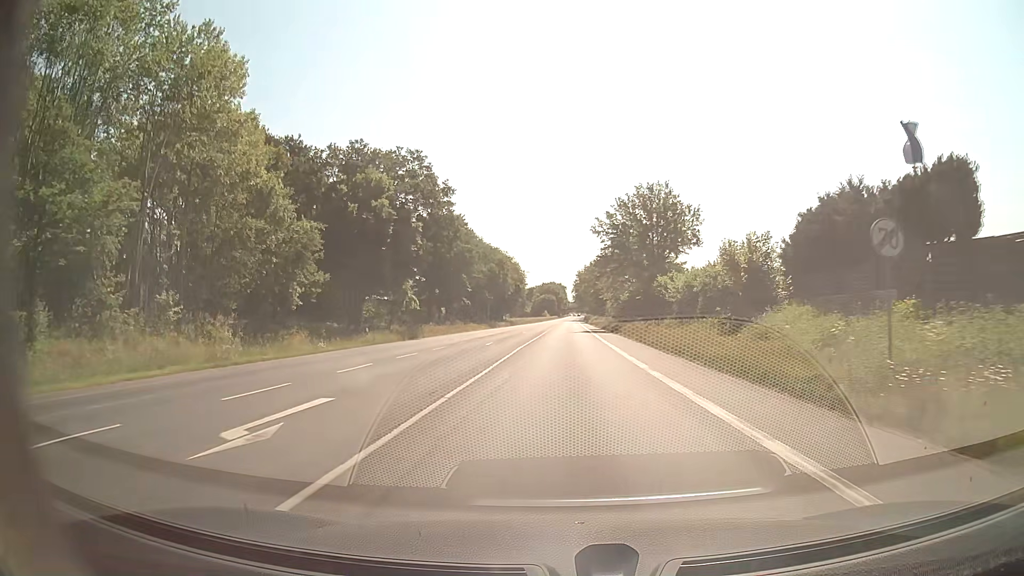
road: secondary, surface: asphalt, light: Day
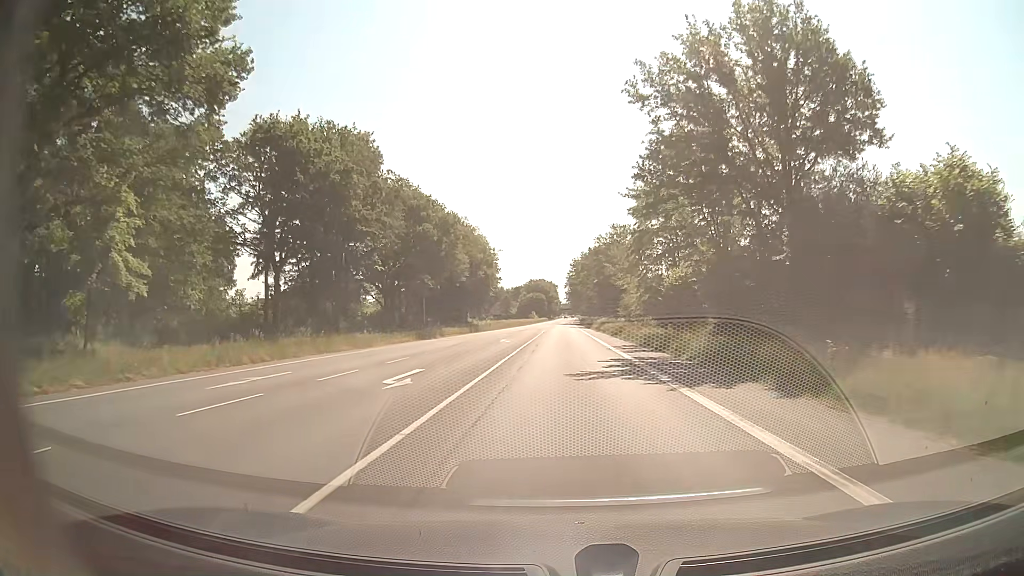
(+0.5, +44.0) m; +1°
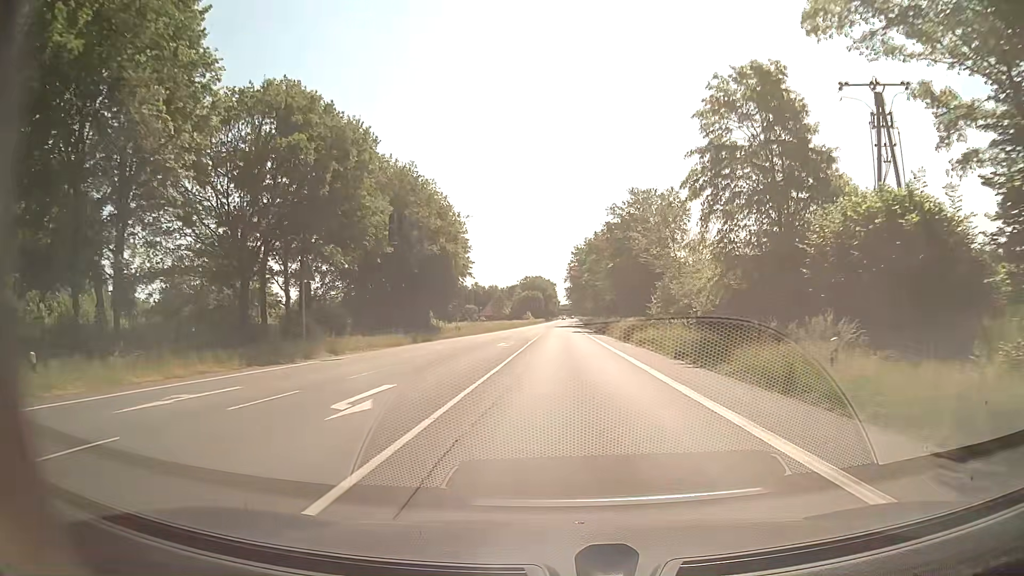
(0.0, +28.9) m; 0°
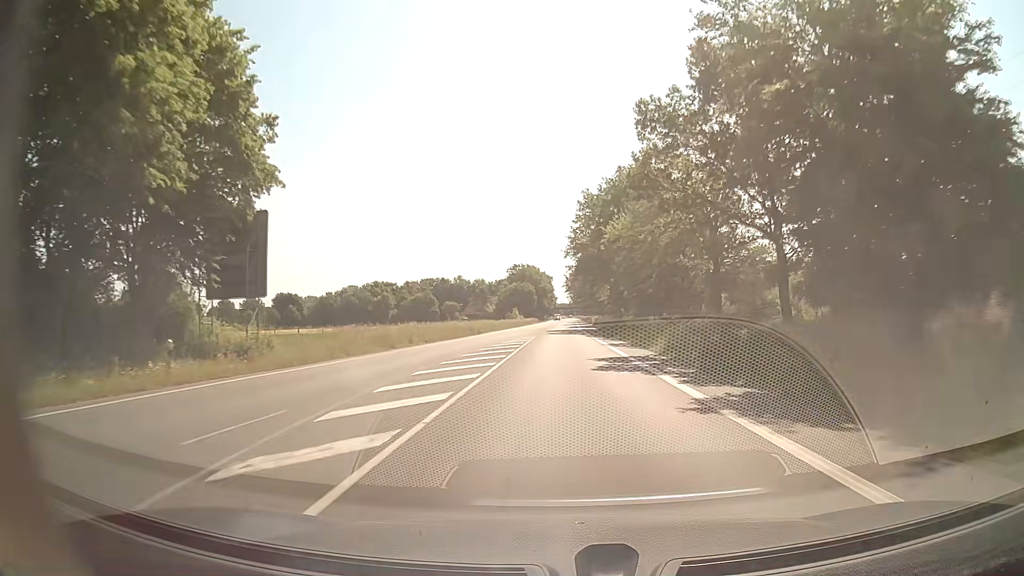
(+0.2, +51.1) m; 0°
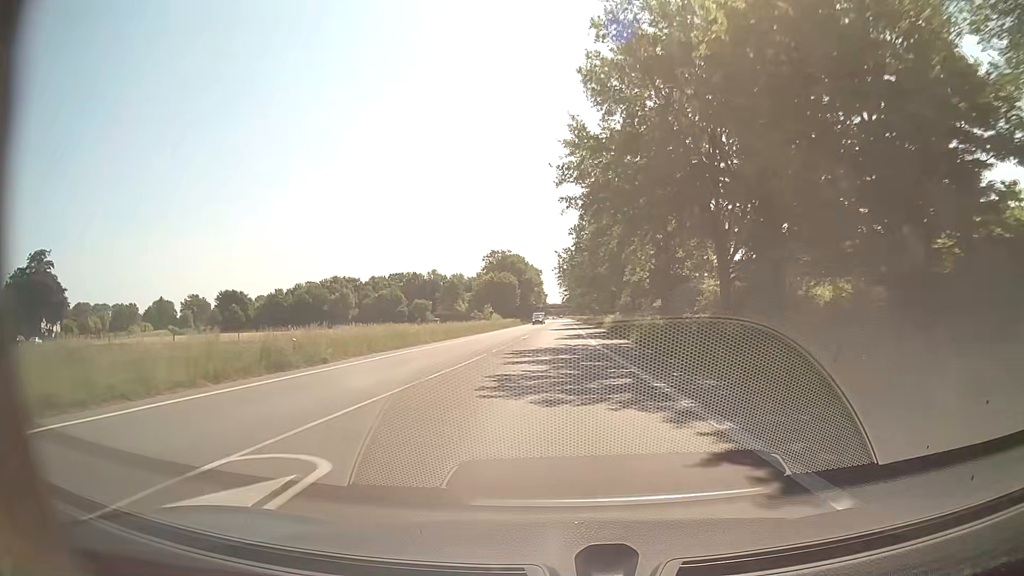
(+0.3, +43.1) m; +1°
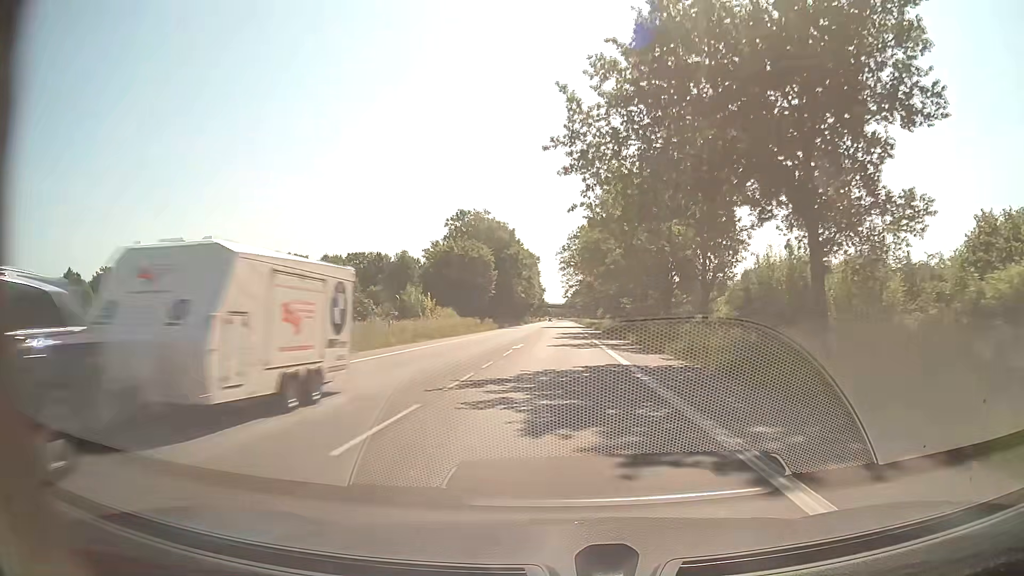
(-0.1, +56.5) m; 0°
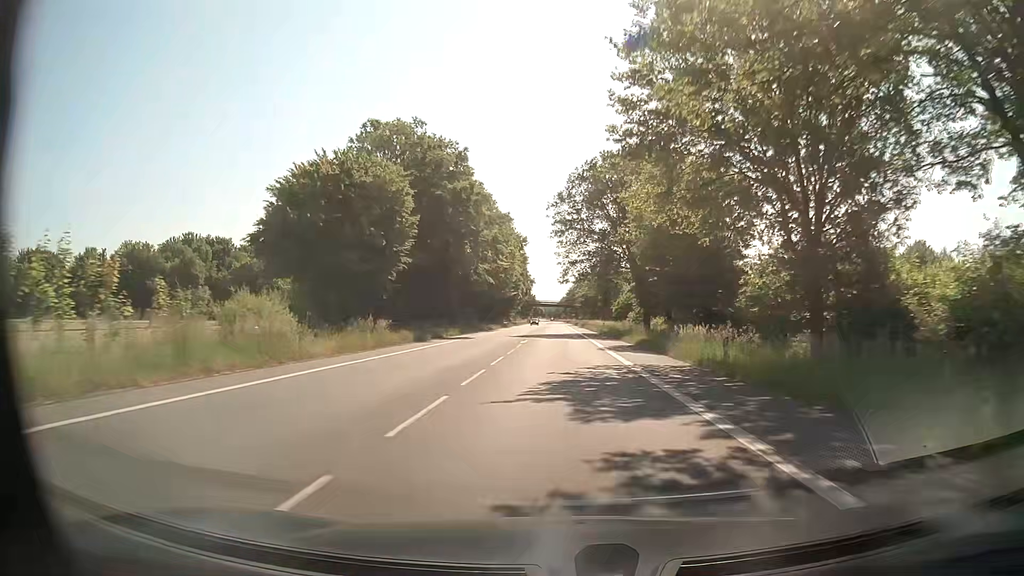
(+0.4, +47.0) m; +1°
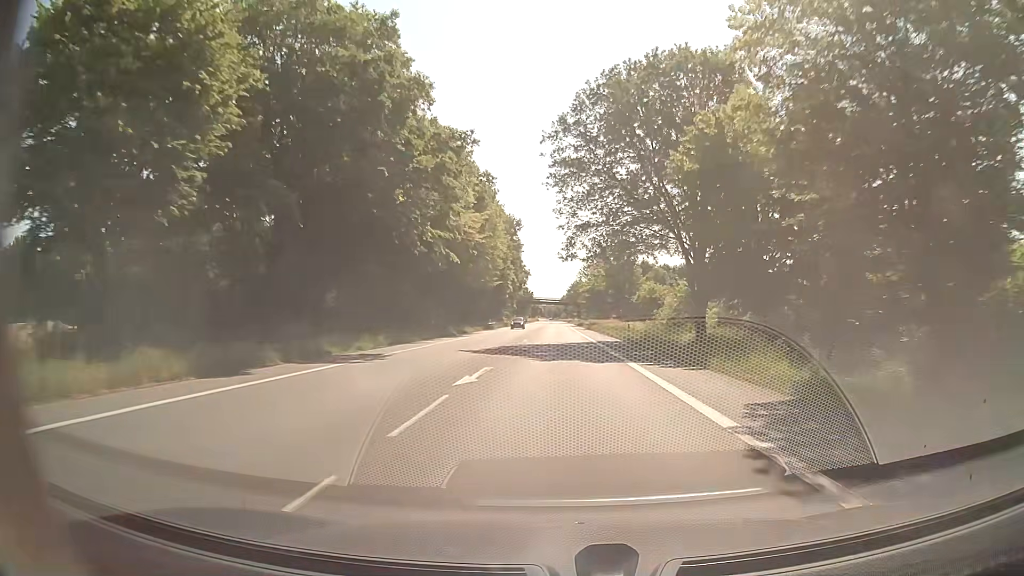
(-0.1, +24.0) m; 0°
(0, +10) (0, +20) (0, +30) (0, +40) (0, +50) (0, +60) (0, +70) (0, +80) (0, +90) (0, +100) m
